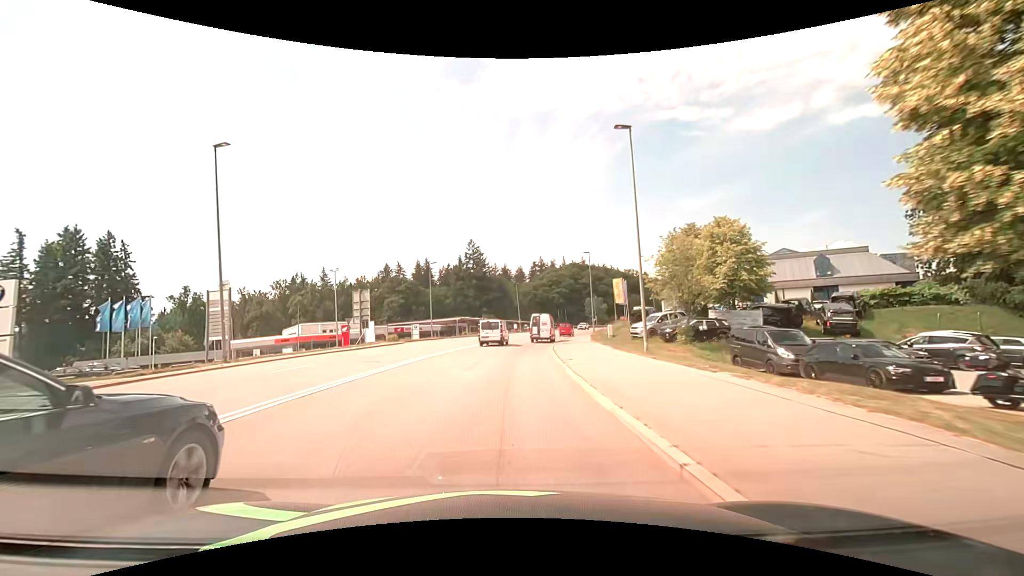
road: secondary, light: Day
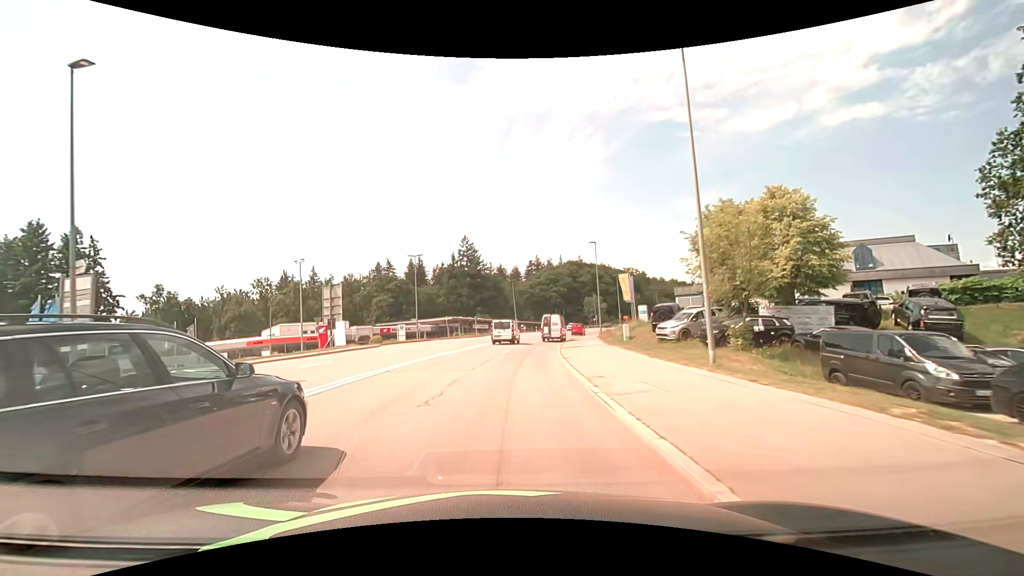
(0.0, +7.5) m; 0°
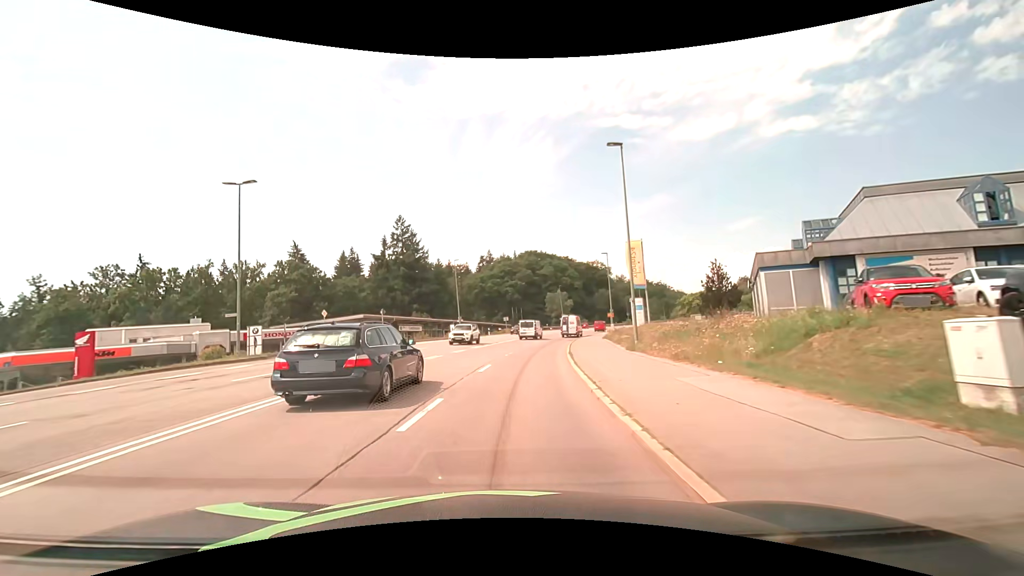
(+1.3, +30.2) m; +6°
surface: asphalt
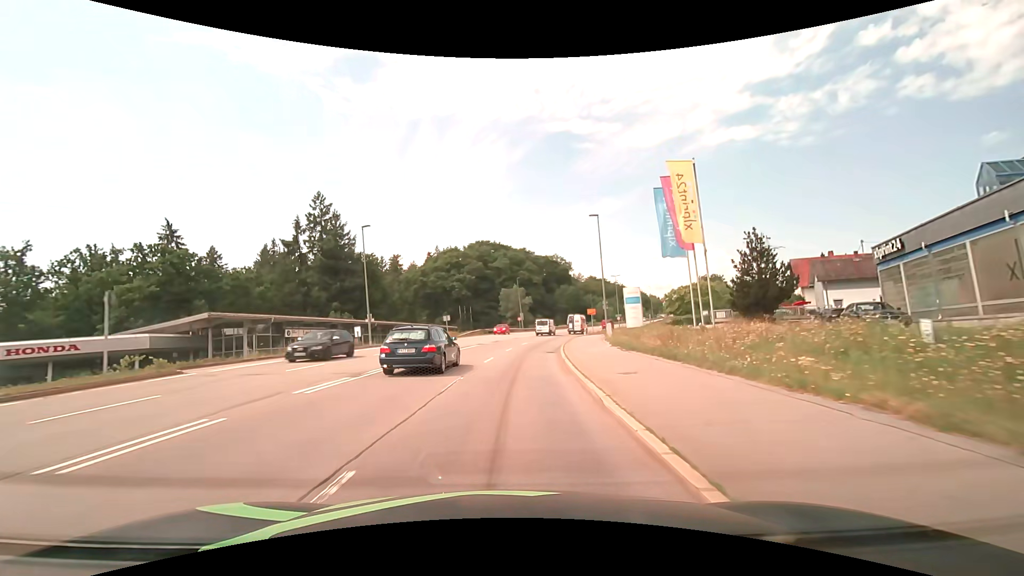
(+1.0, +22.7) m; +5°
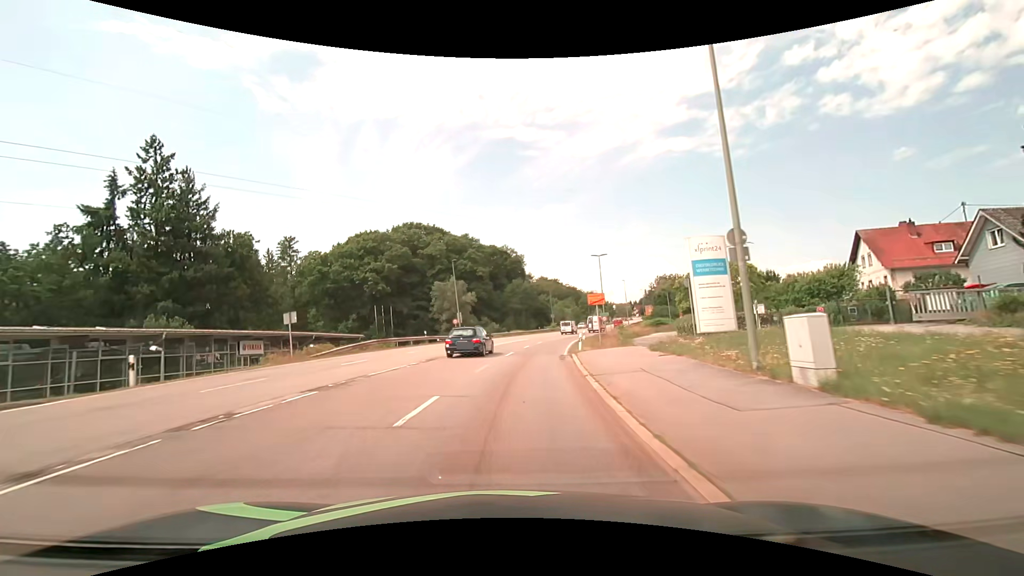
(+1.8, +30.4) m; +6°
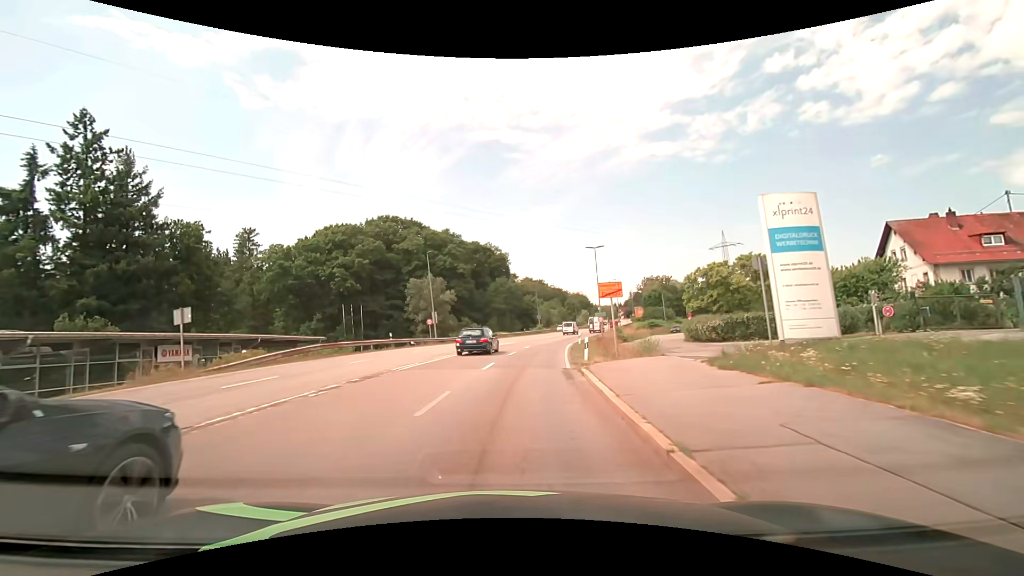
(+0.2, +7.7) m; +2°
